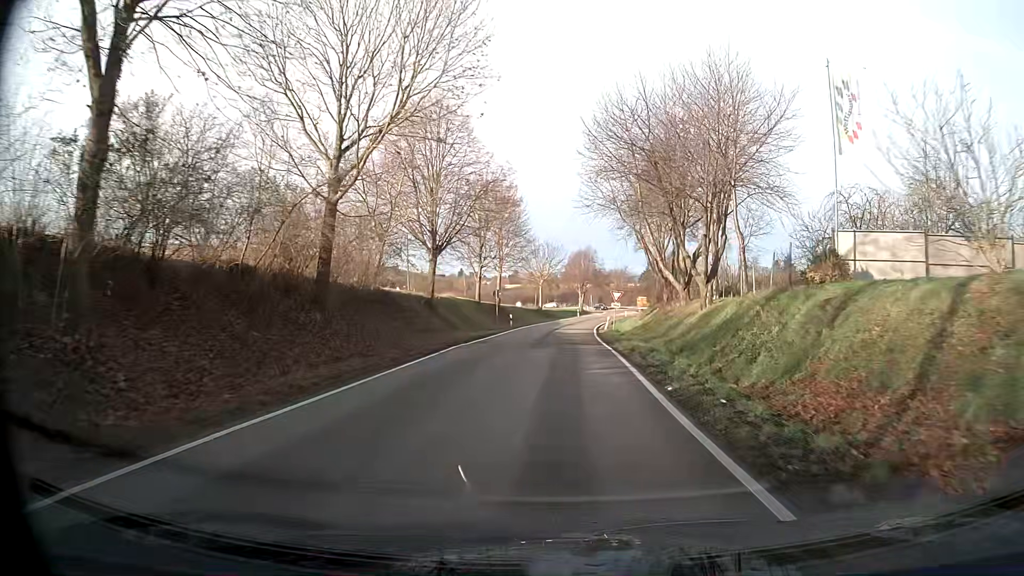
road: tertiary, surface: asphalt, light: Day
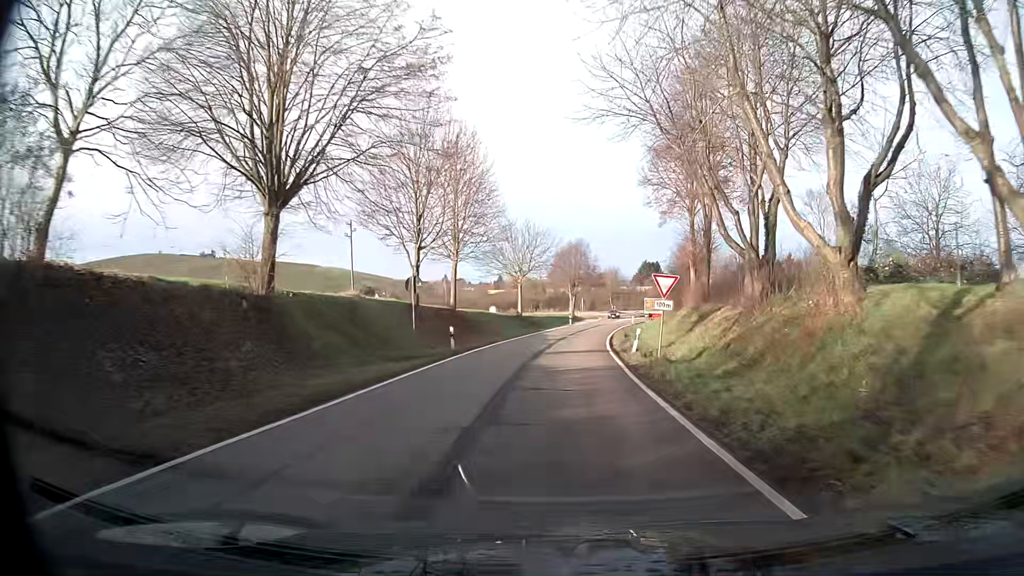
(+0.3, +23.6) m; +2°
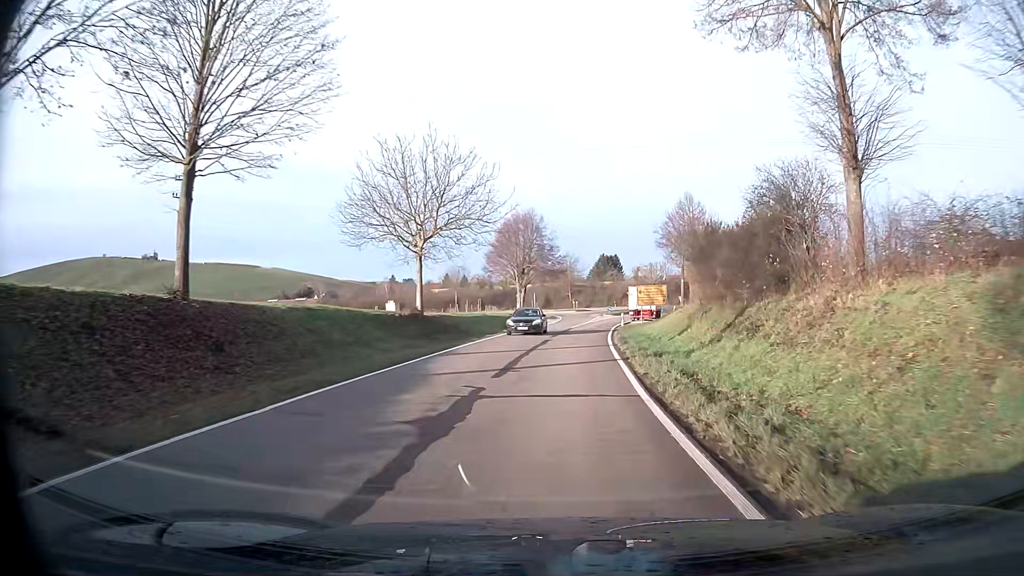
(+0.9, +31.2) m; +4°
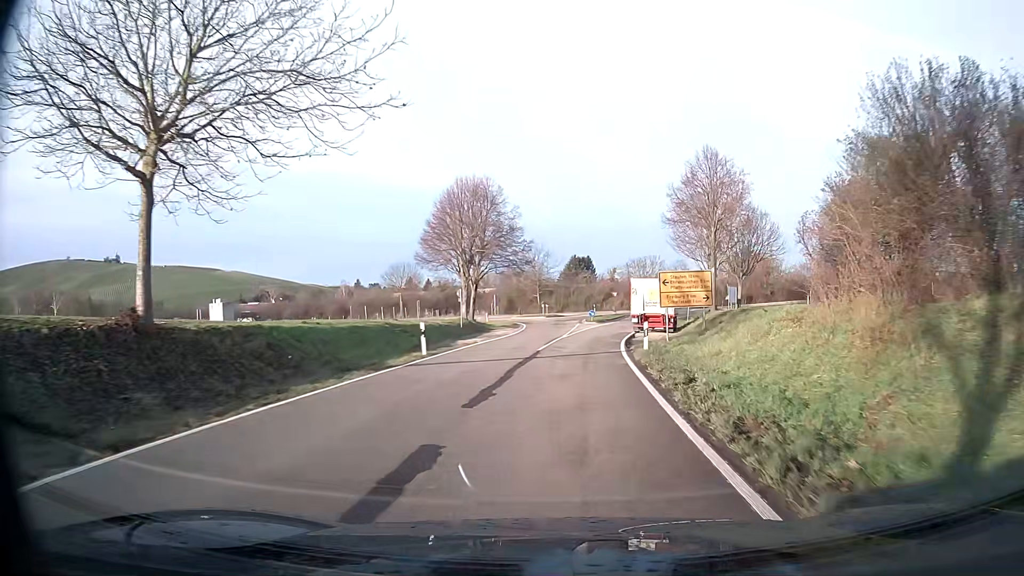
(+0.6, +23.2) m; +3°
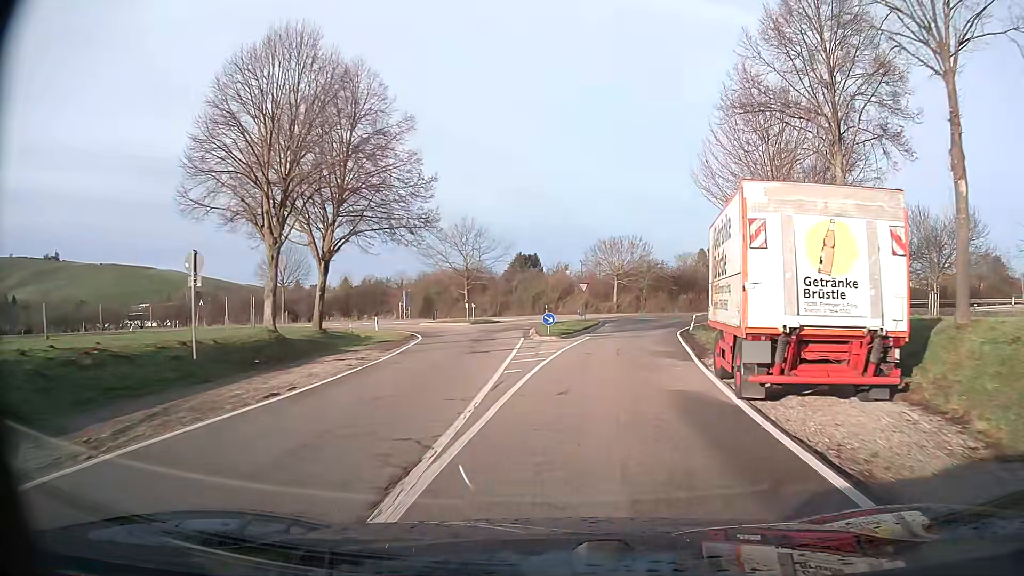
(+1.1, +30.1) m; +5°
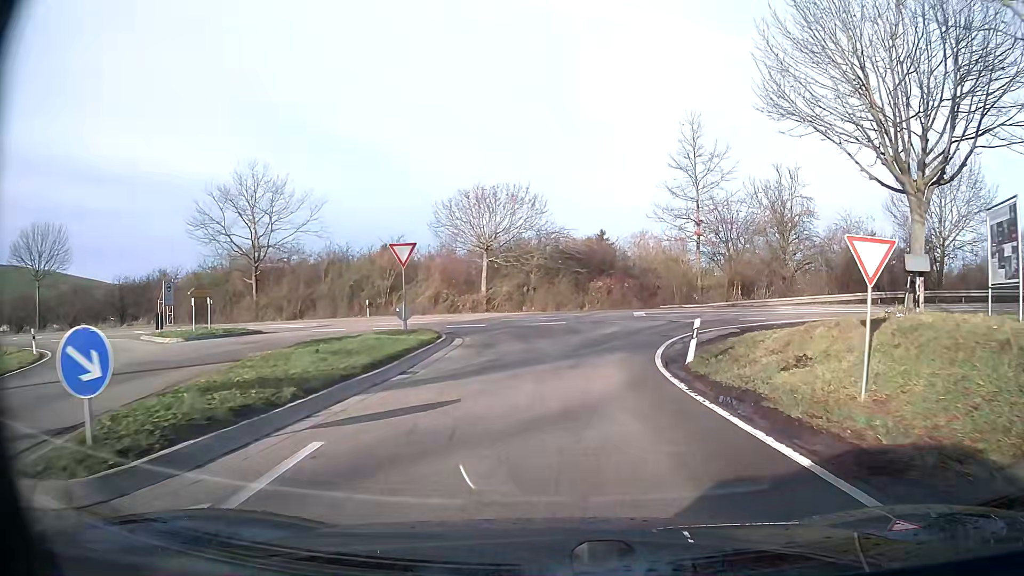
(+2.4, +26.0) m; +10°
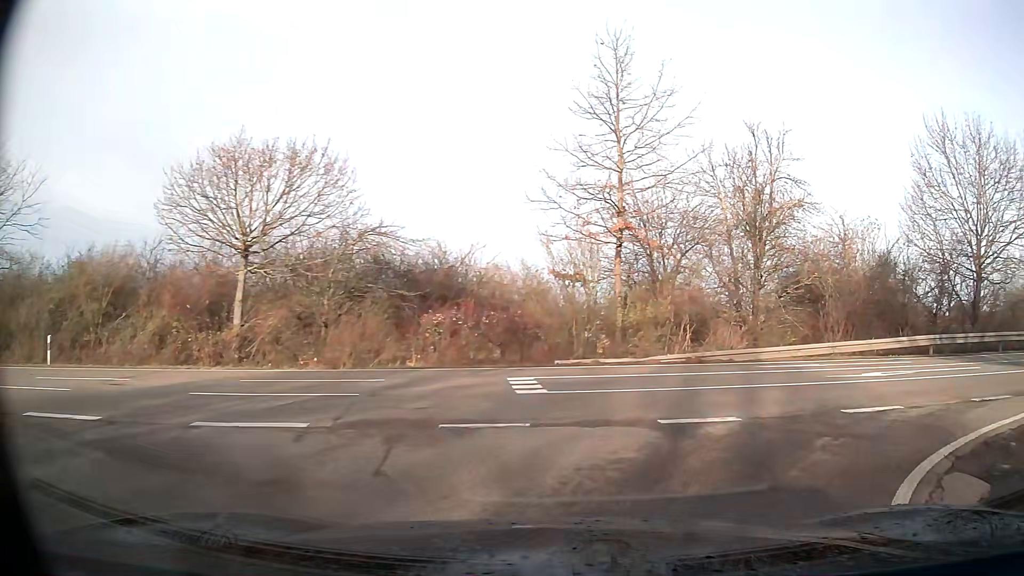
(+1.6, +17.1) m; +18°
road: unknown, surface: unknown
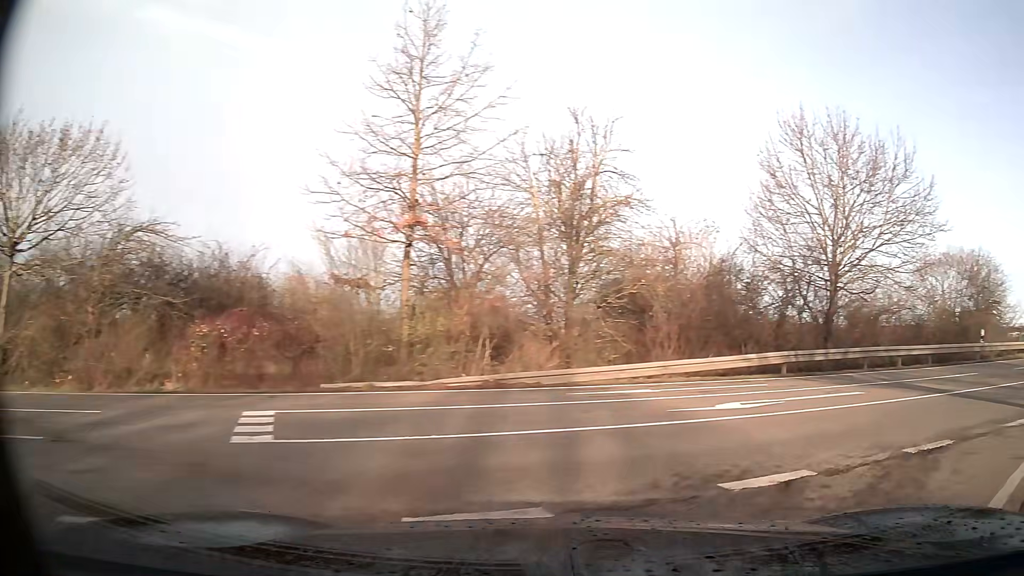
(+0.6, +3.5) m; +19°
